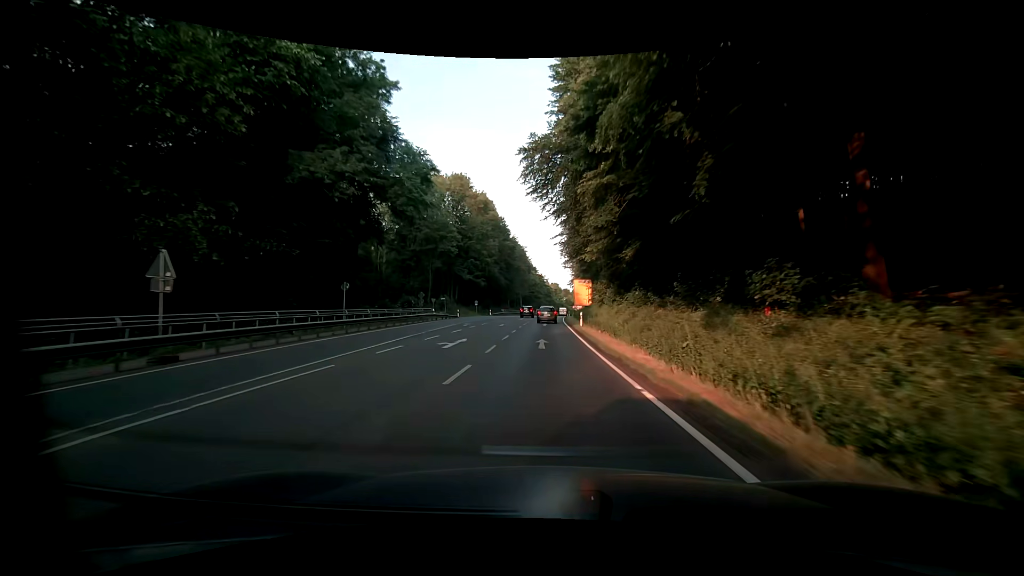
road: primary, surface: asphalt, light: Day
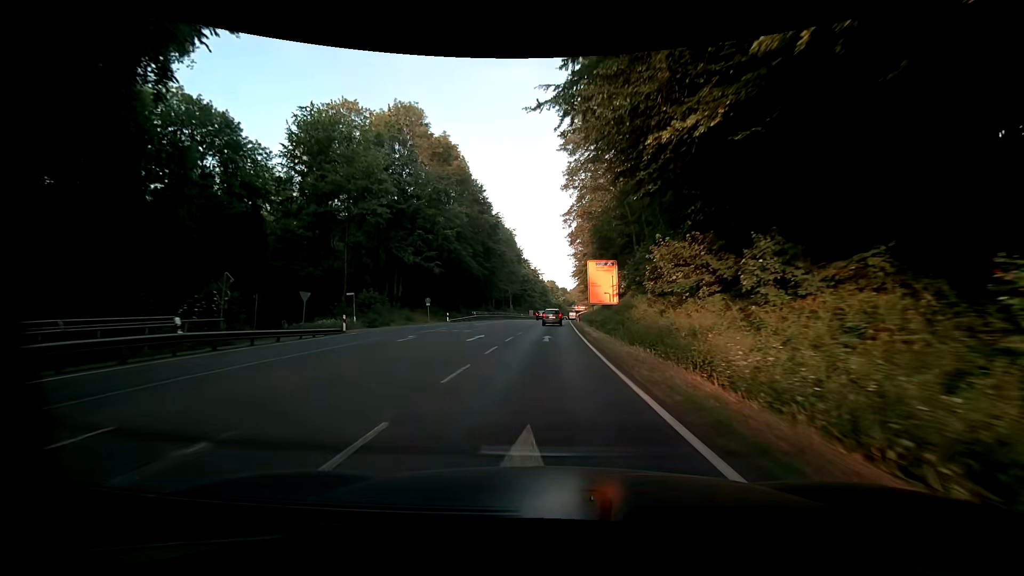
(+0.4, +35.9) m; 0°
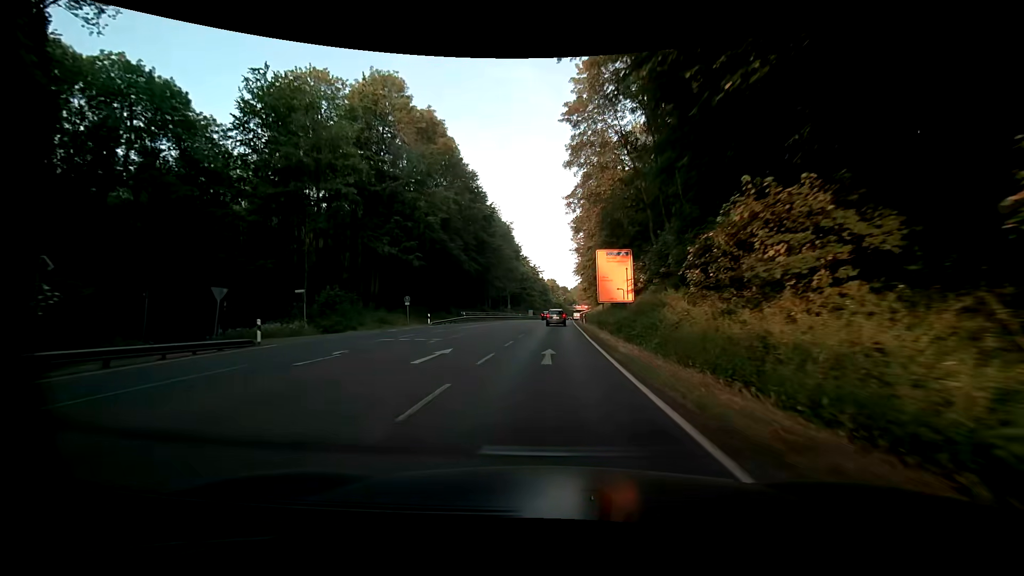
(+0.1, +8.8) m; +1°
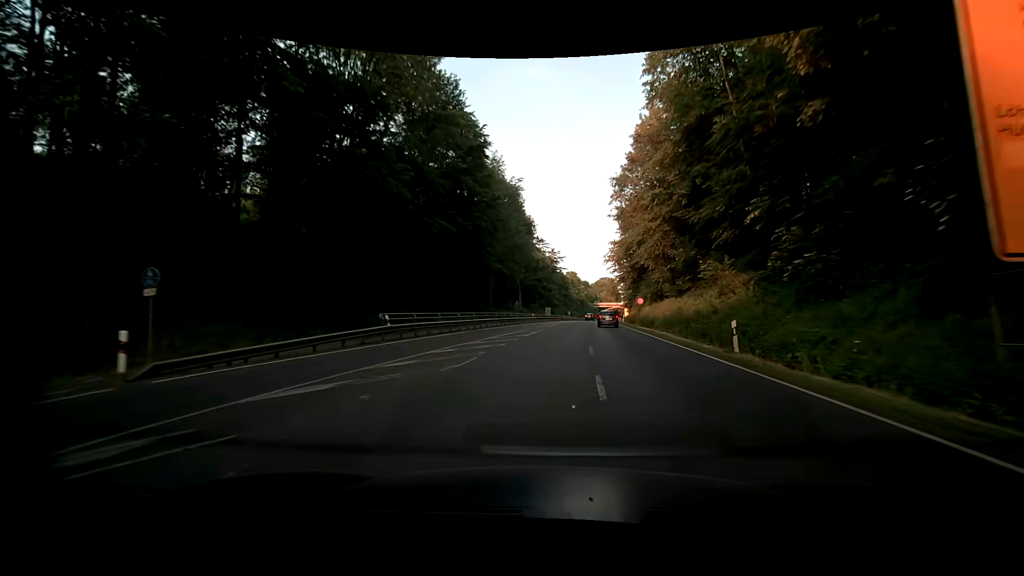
(-1.2, +34.9) m; -3°
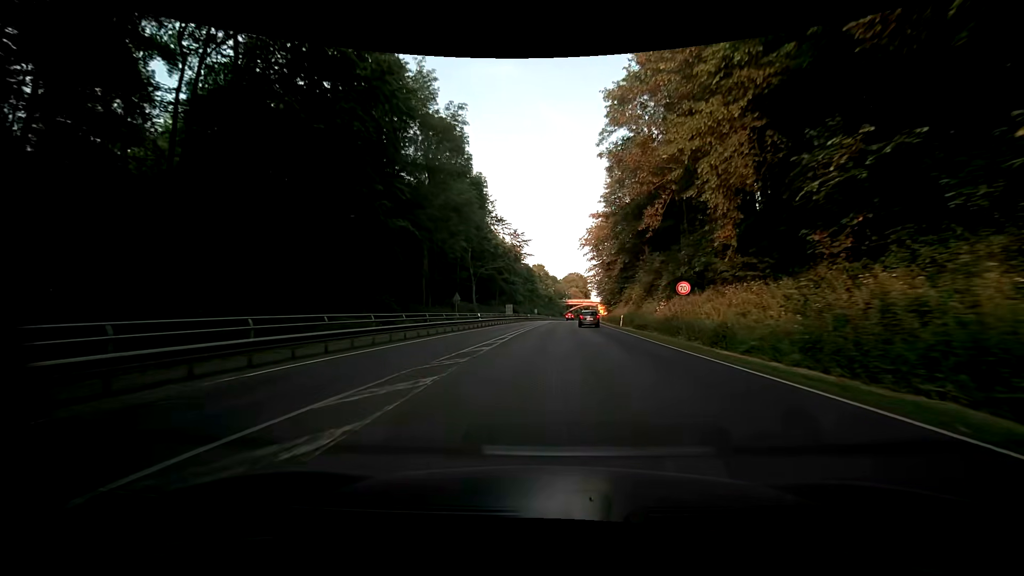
(+1.1, +26.1) m; +4°
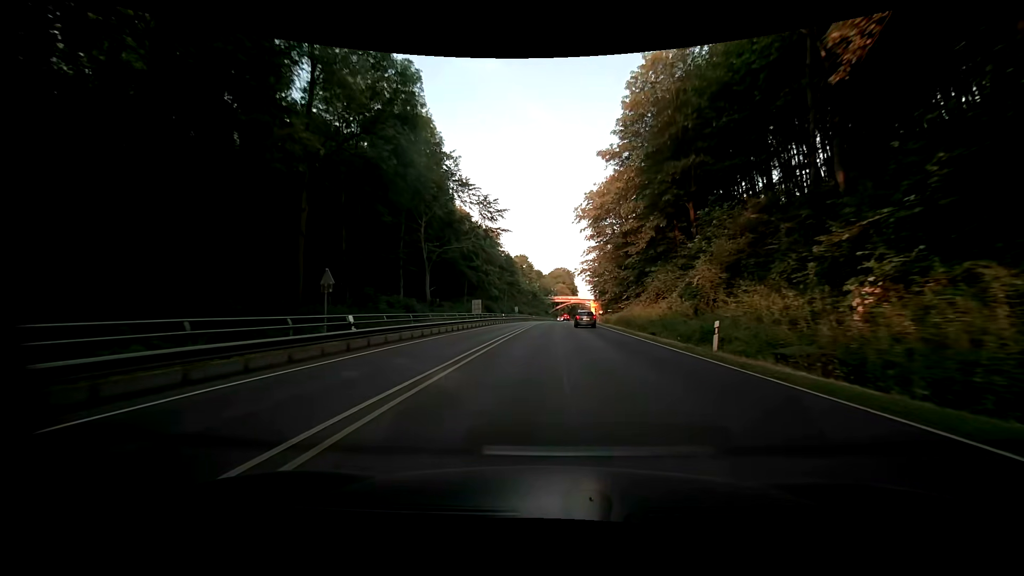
(+0.8, +26.9) m; +2°
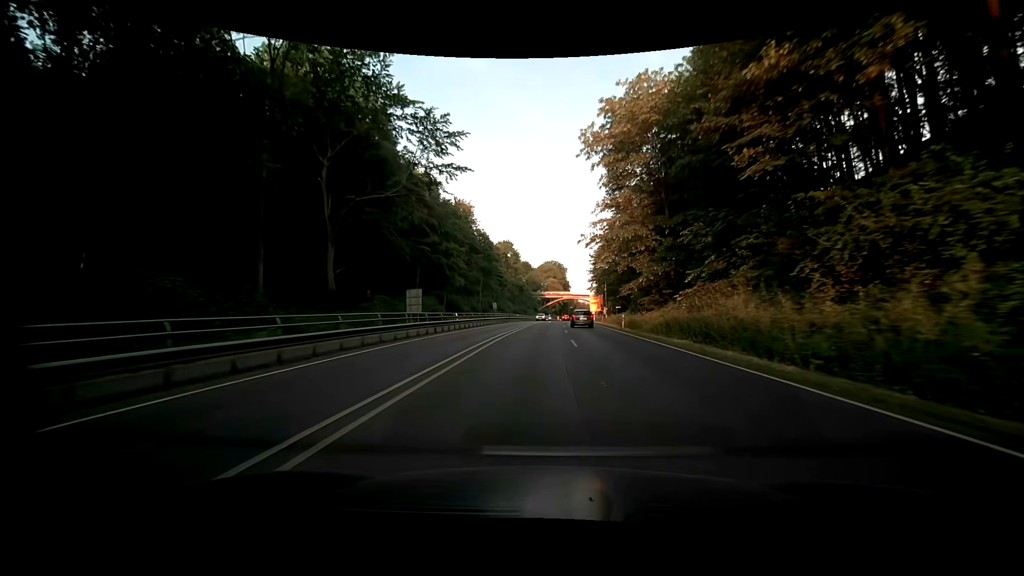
(+0.4, +28.7) m; +1°
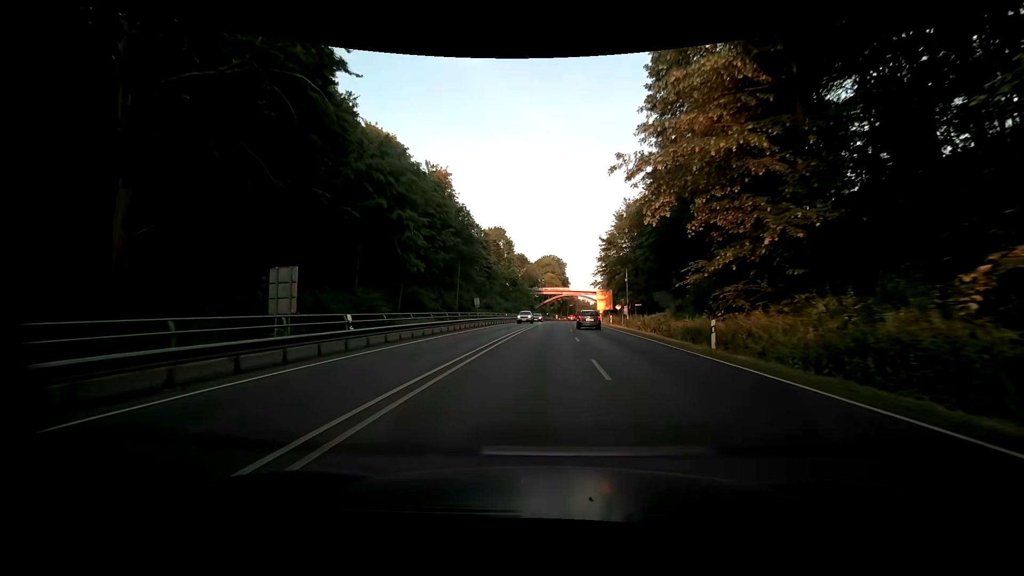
(0.0, +20.2) m; 0°
(0, +10) (0, +20) (0, +30) (+1, +40) (+1, +50) (+2, +60) (+2, +70) (+3, +80) (+3, +90) (+4, +100) m
